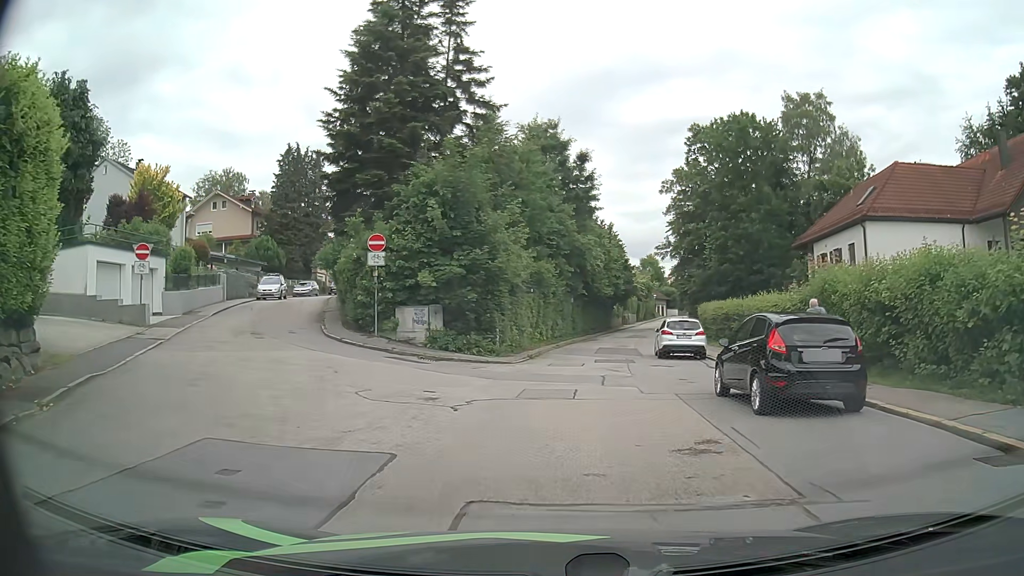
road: residential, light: Day
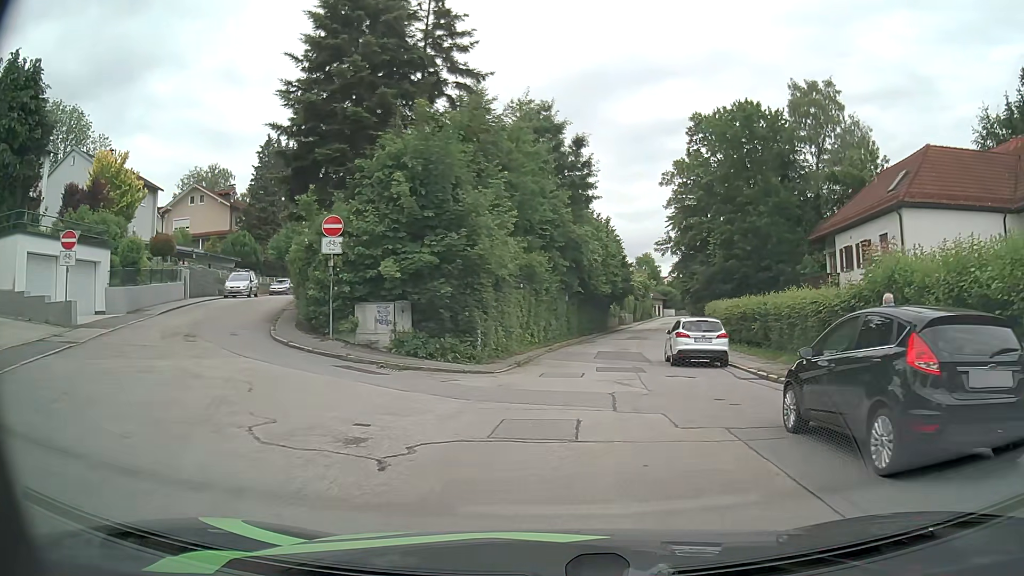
(0.0, +4.1) m; 0°
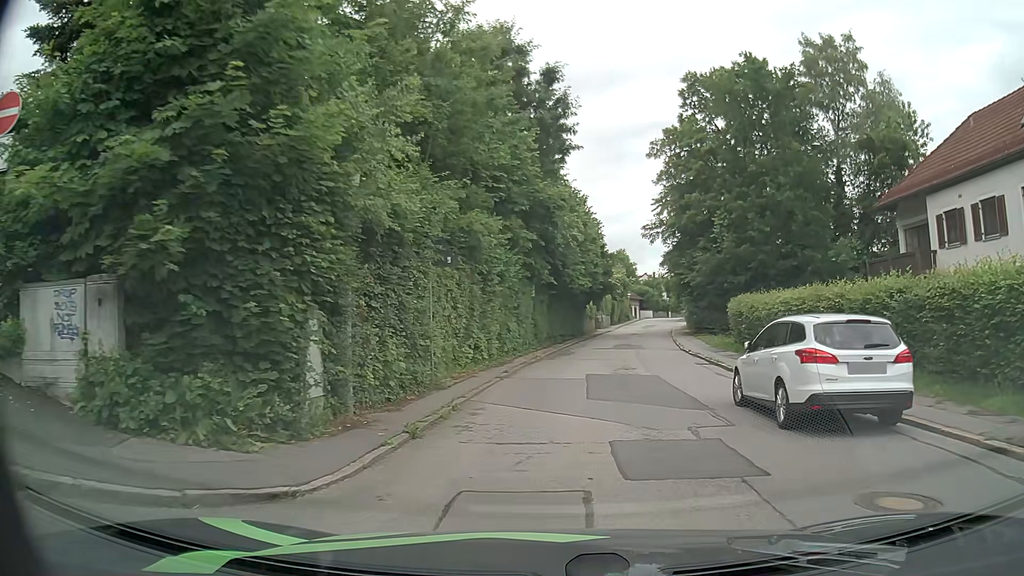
(+0.3, +12.2) m; +3°
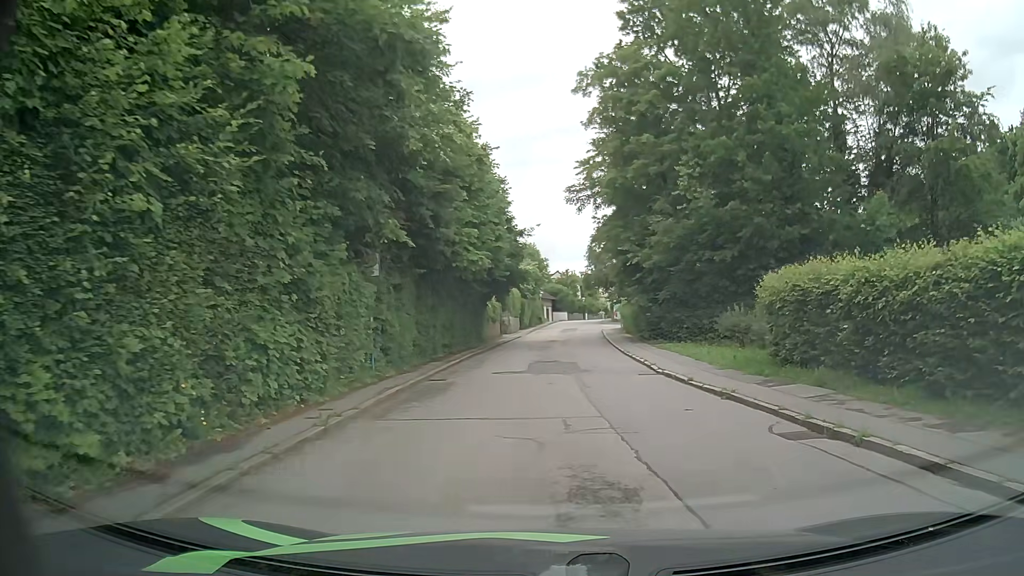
(+0.9, +15.4) m; +8°
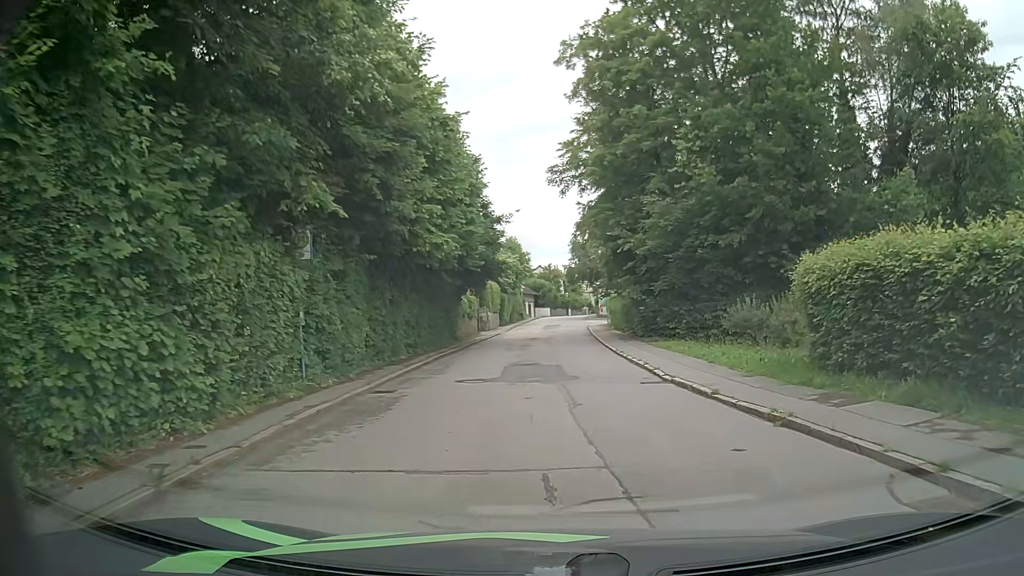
(0.0, +3.7) m; 0°
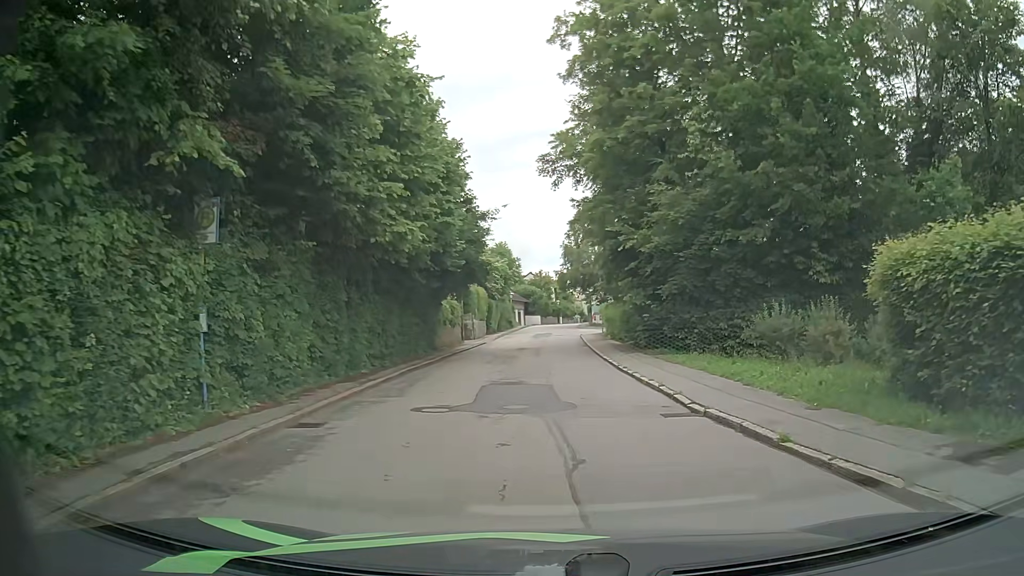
(+0.1, +3.7) m; +2°
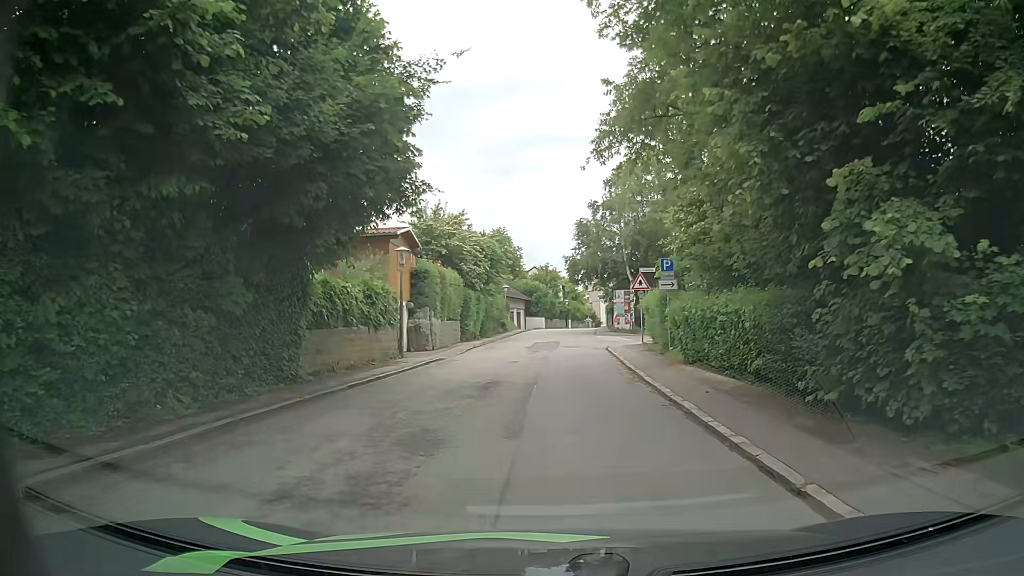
(+0.2, +18.8) m; 0°
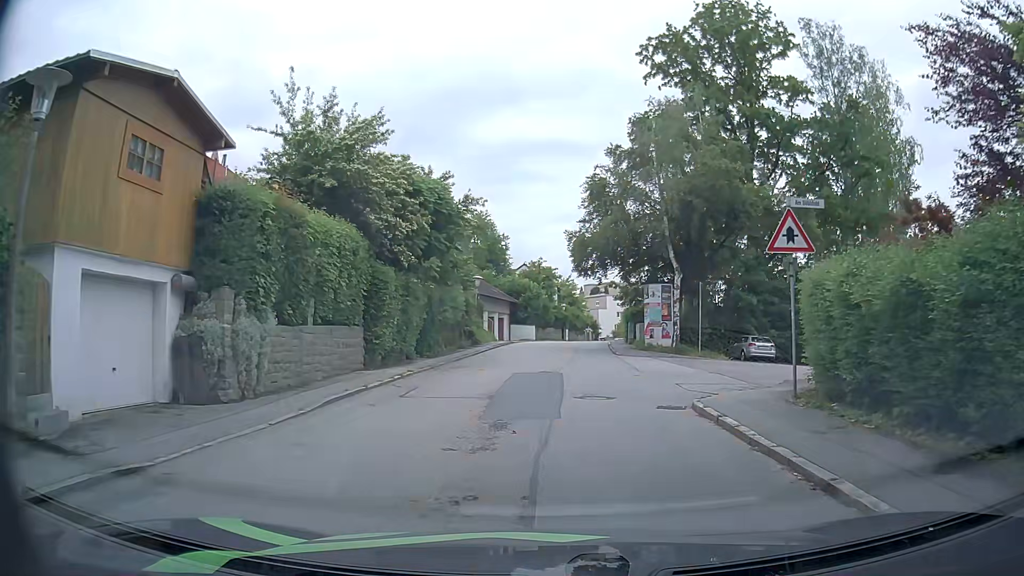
(-0.3, +18.9) m; 0°
(0, +10) (0, +20) (+1, +30) (+2, +40) (+3, +50) (+4, +60) (+6, +70) (+9, +79) (+11, +89) (+12, +99) m
